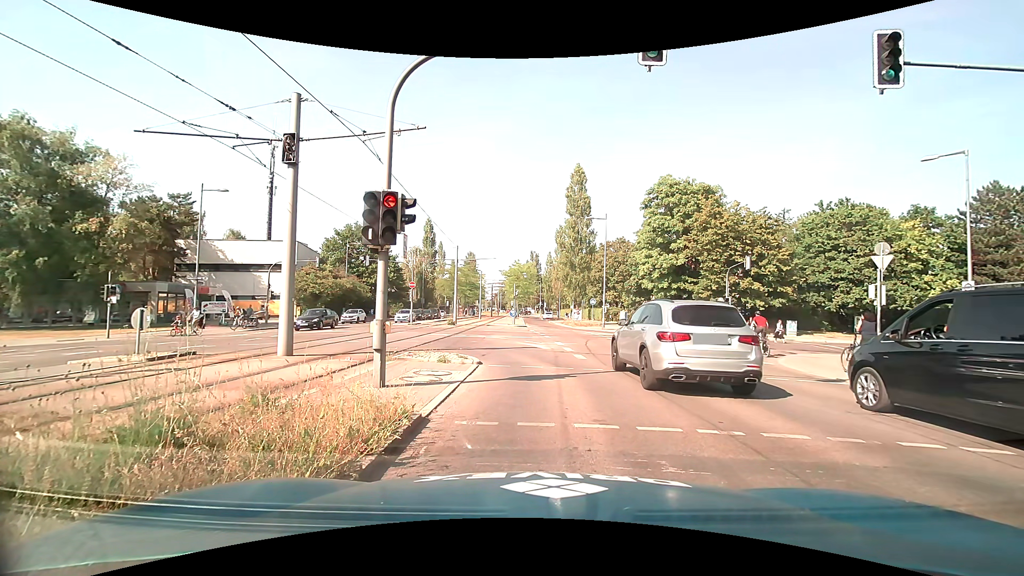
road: secondary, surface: asphalt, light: Day
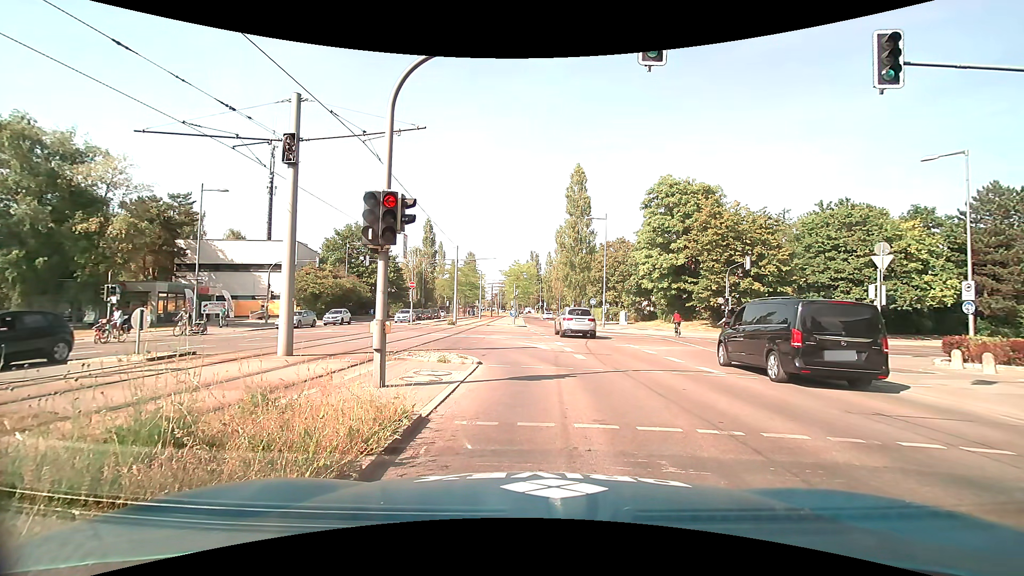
(0.0, 0.0) m; 0°
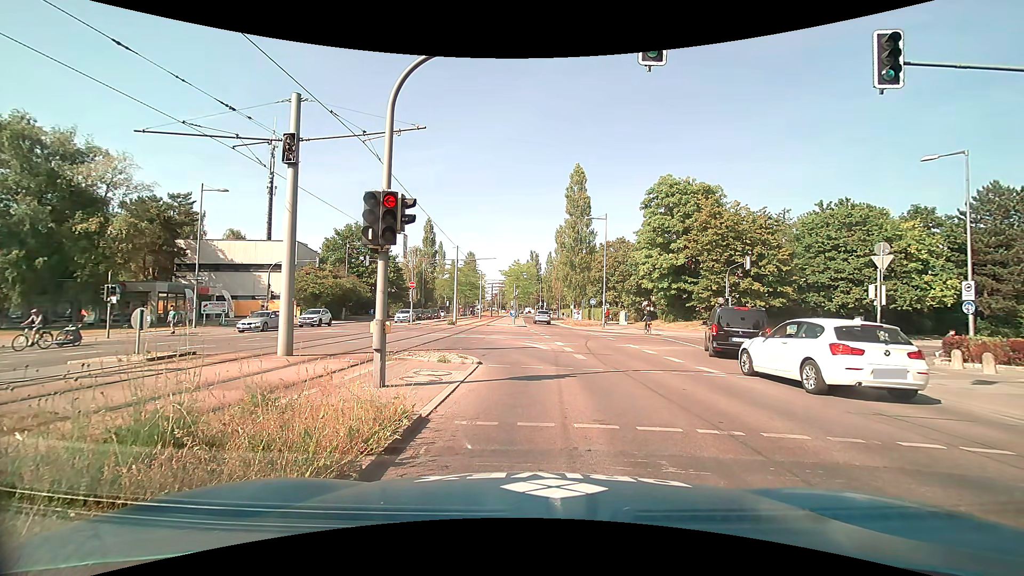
(0.0, 0.0) m; 0°
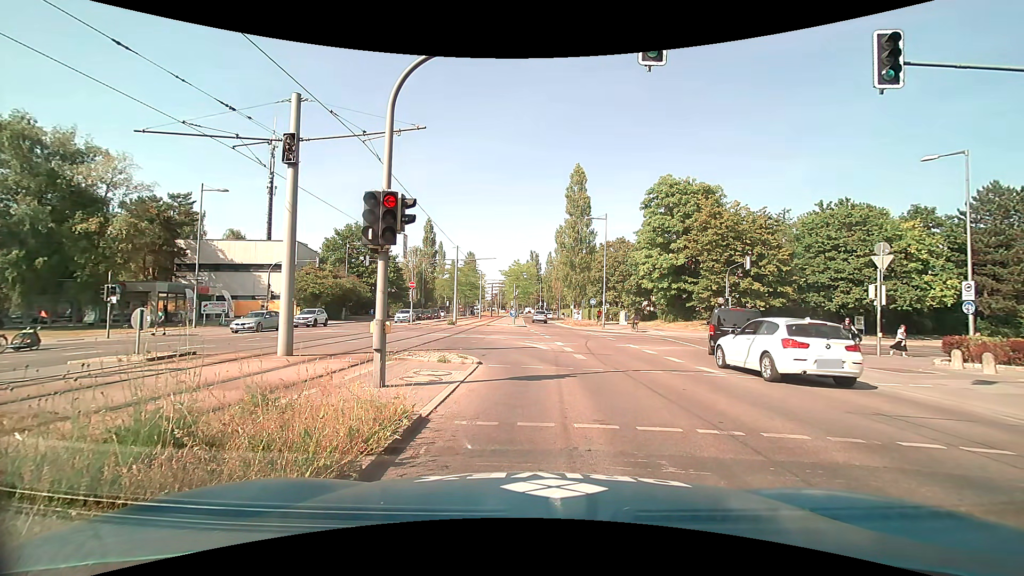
(0.0, 0.0) m; 0°
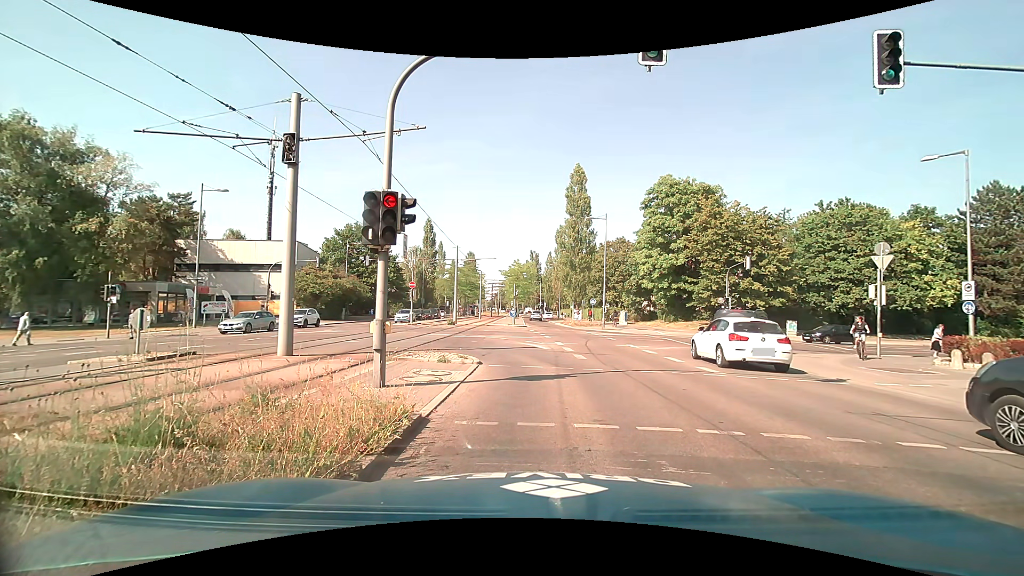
(0.0, 0.0) m; 0°
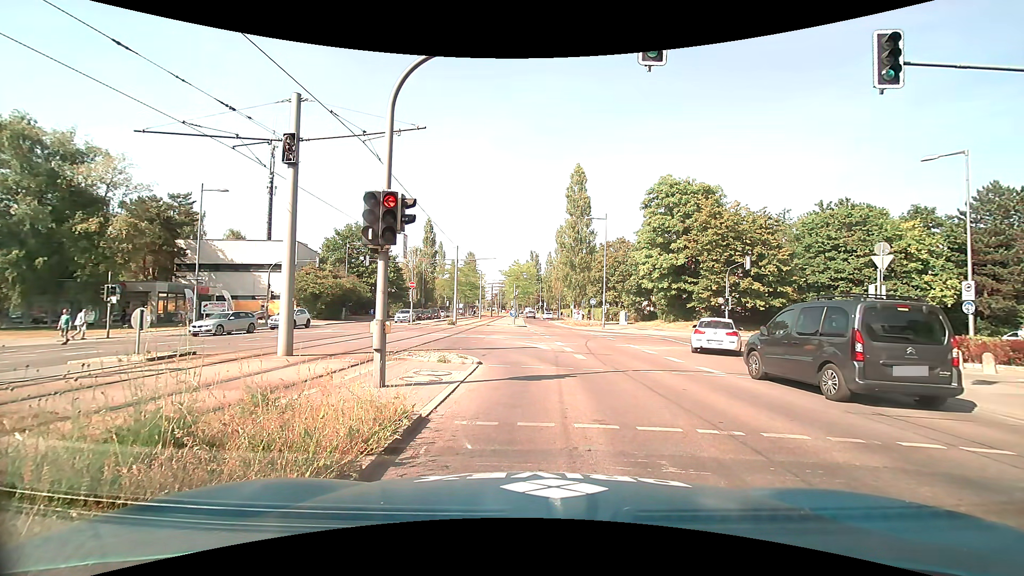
(0.0, 0.0) m; 0°
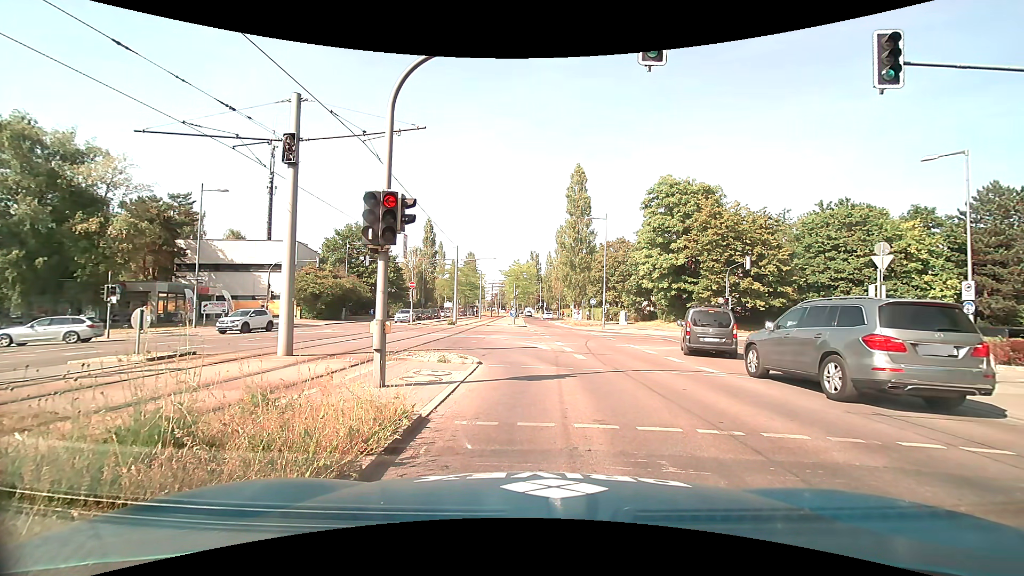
(0.0, 0.0) m; 0°
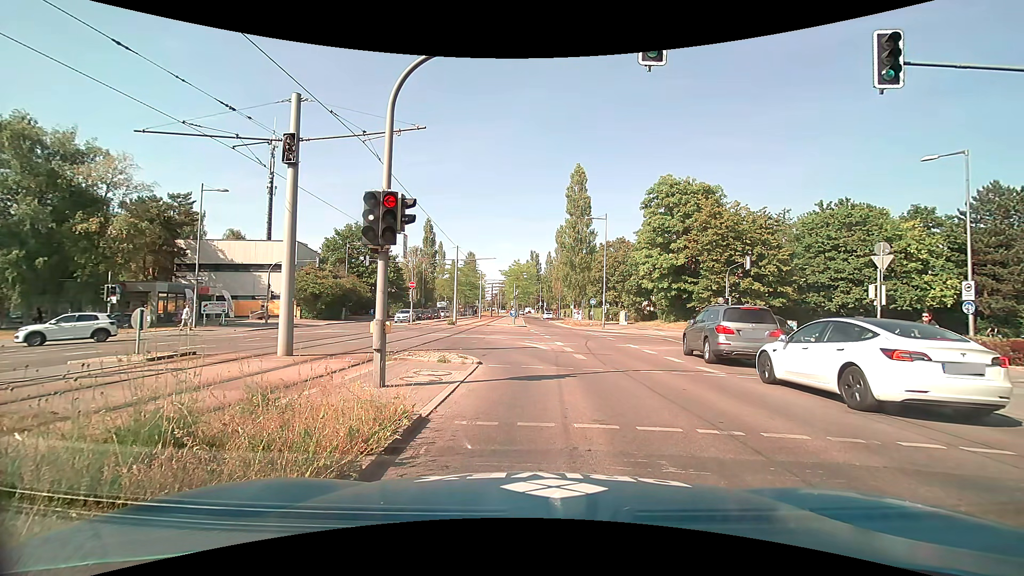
(0.0, 0.0) m; 0°
